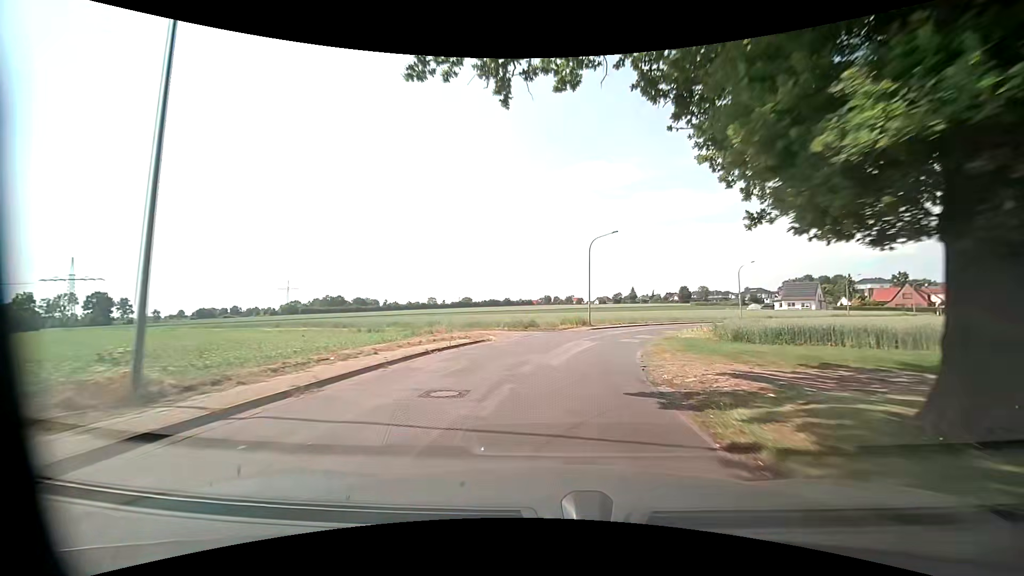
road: unclassified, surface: asphalt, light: Day
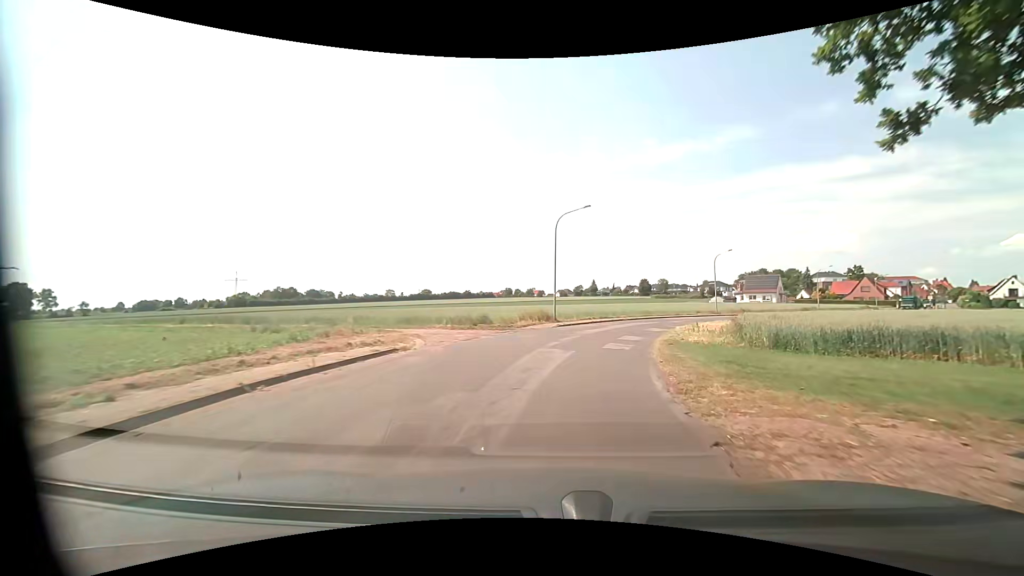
(+0.4, +7.7) m; +6°
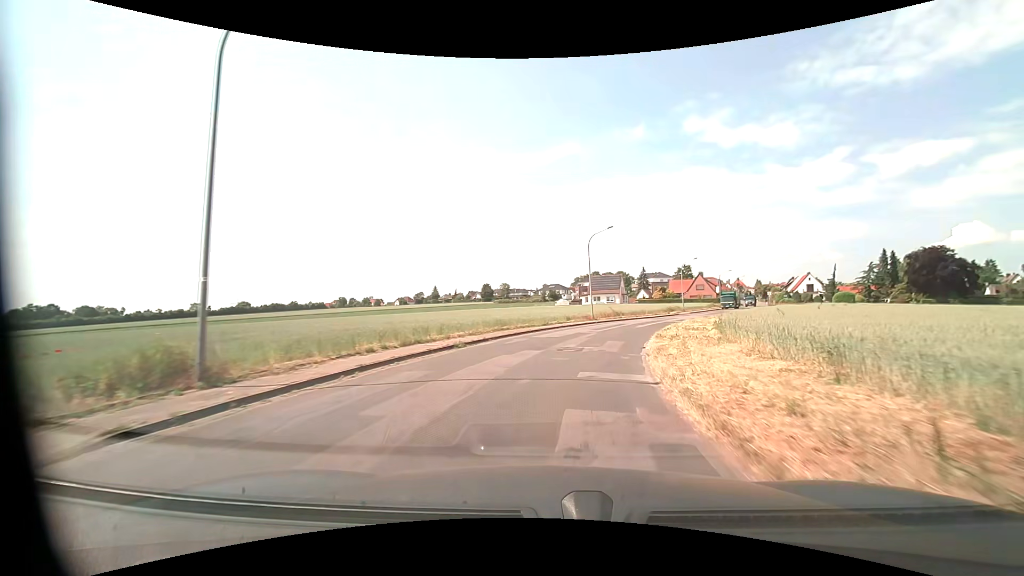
(+3.4, +22.9) m; +17°
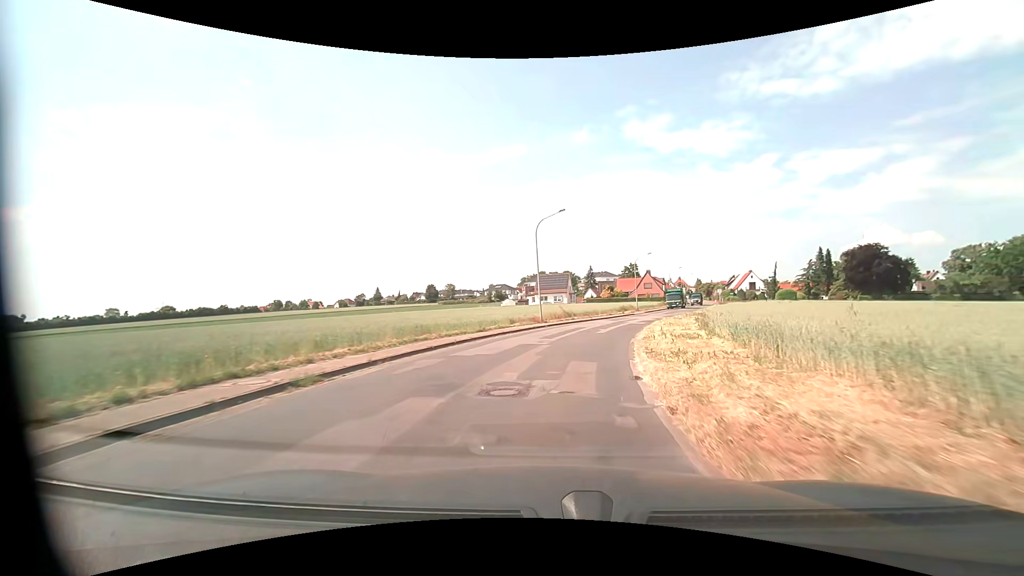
(+0.5, +7.7) m; +7°
